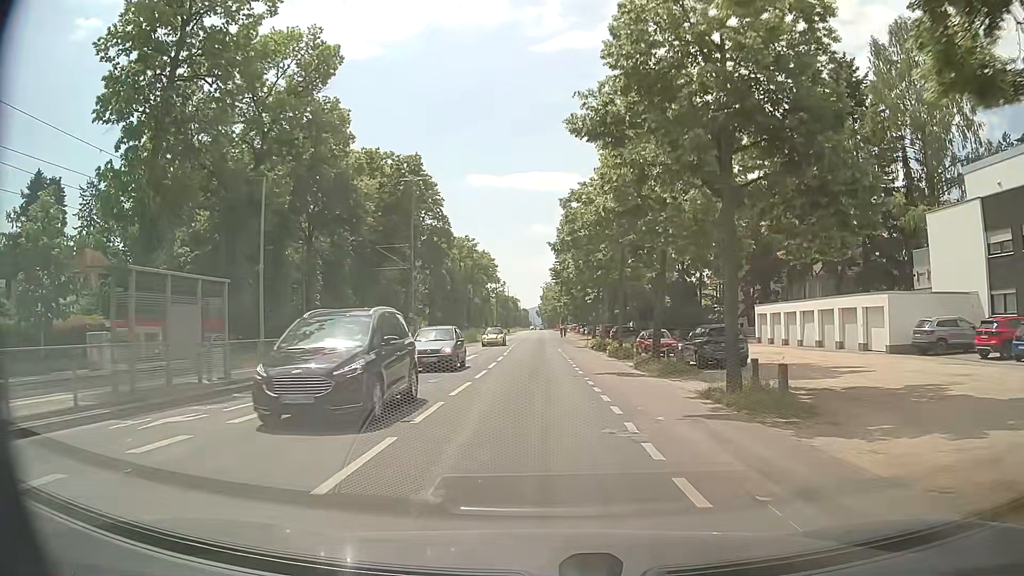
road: tertiary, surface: asphalt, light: Day
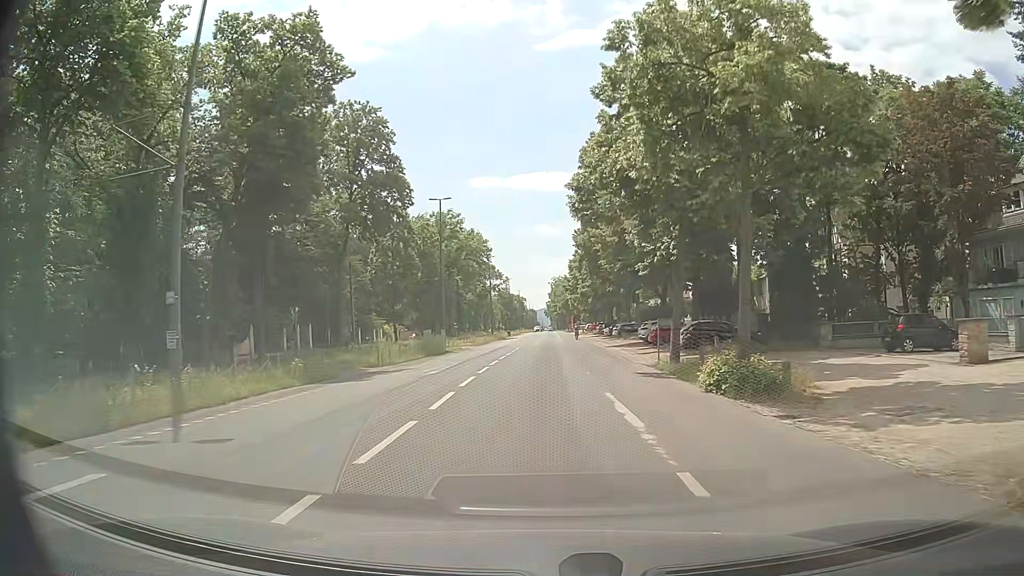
(+0.1, +32.1) m; 0°
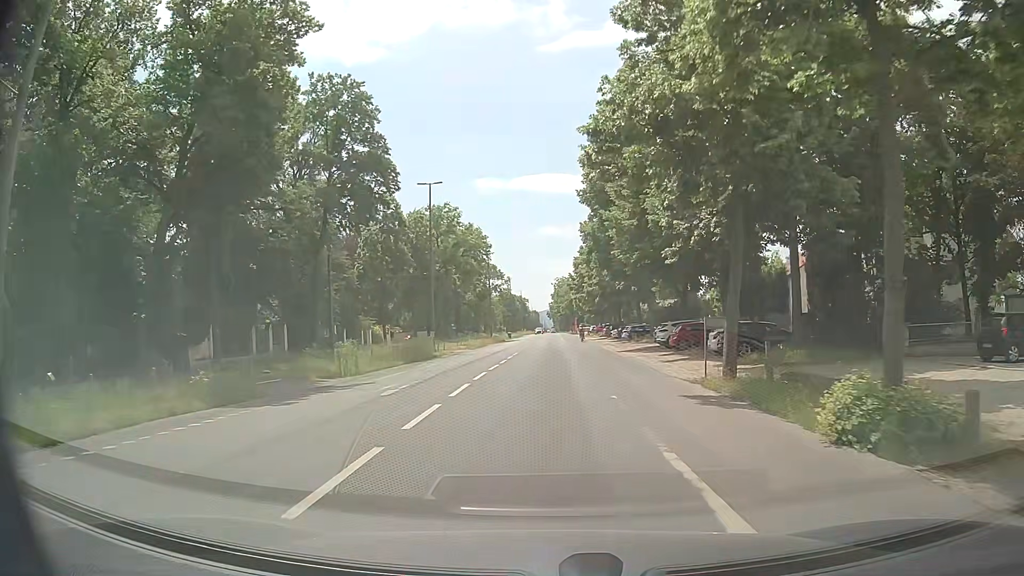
(-0.1, +6.7) m; -1°
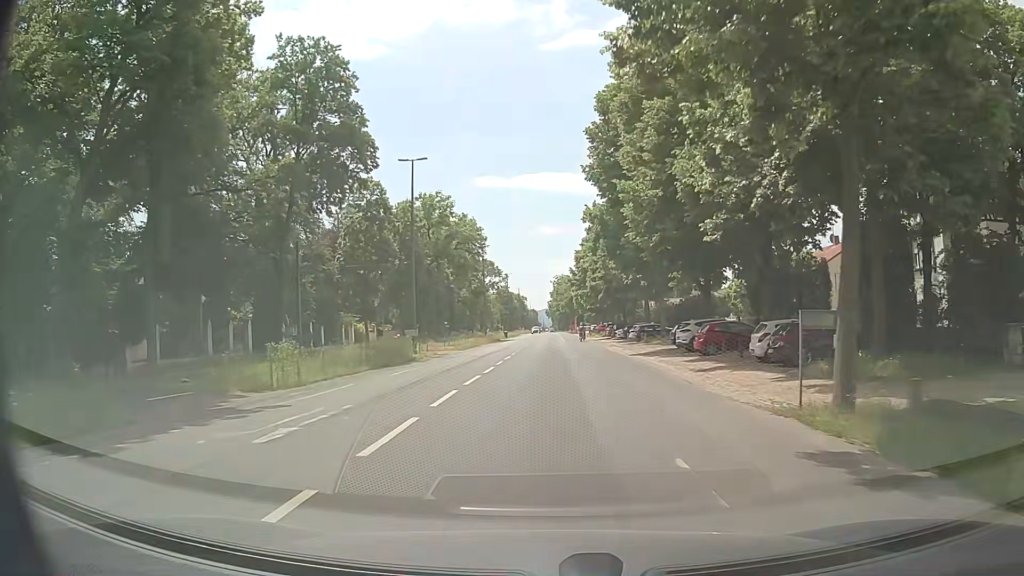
(0.0, +6.8) m; 0°
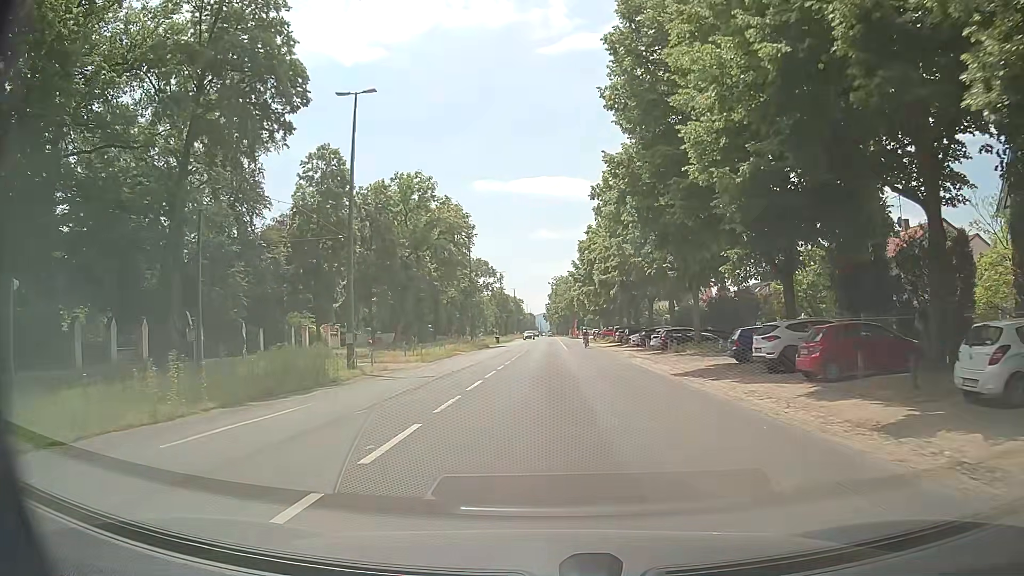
(+0.1, +13.7) m; +1°
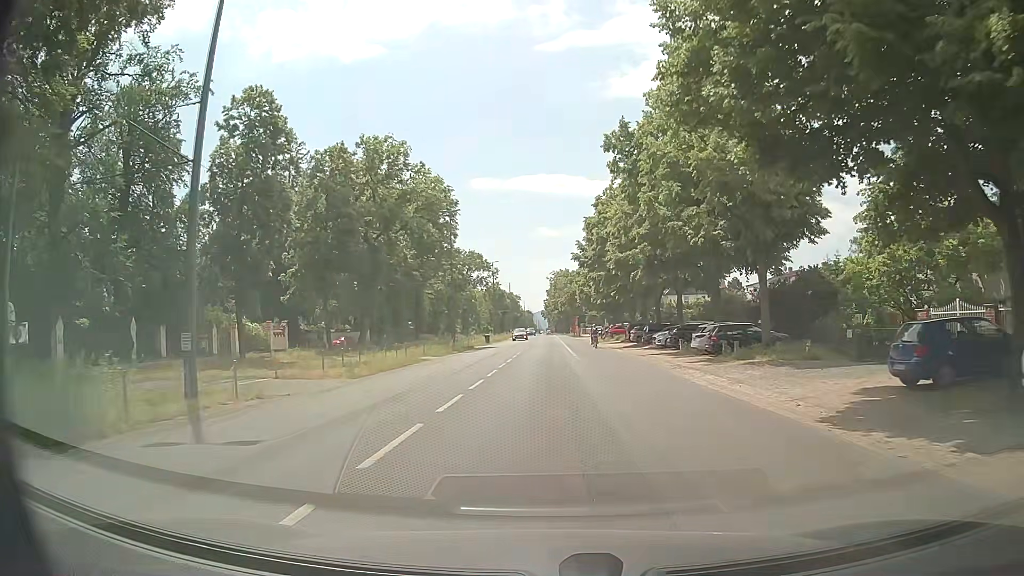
(-0.2, +13.9) m; -1°
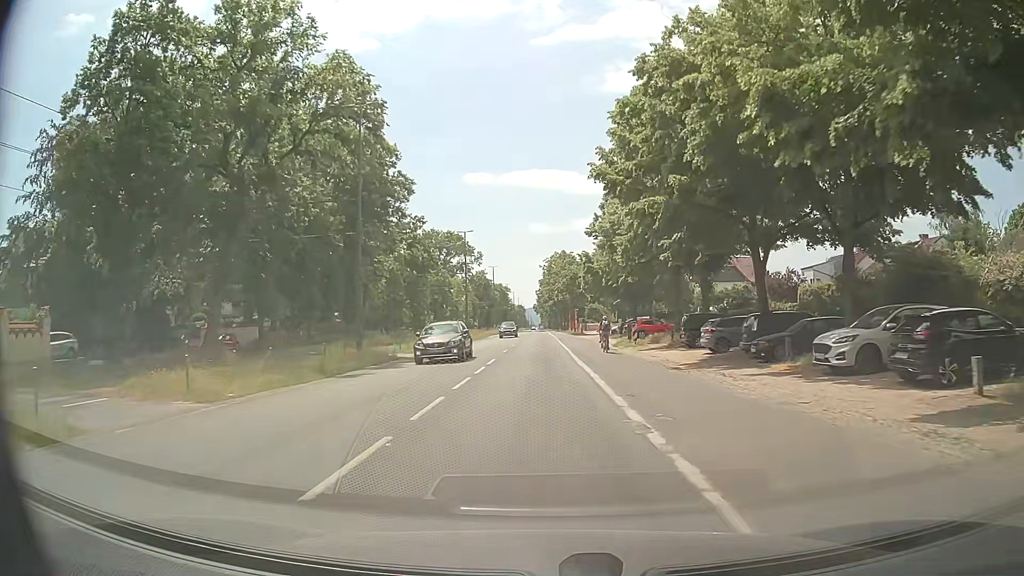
(+0.4, +28.8) m; +1°
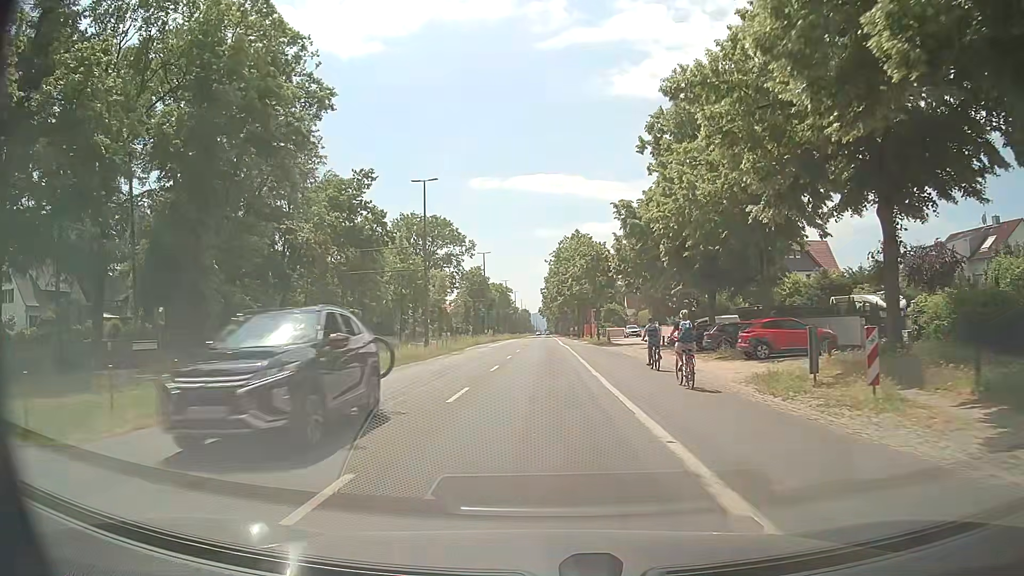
(-0.1, +29.6) m; 0°
(0, +10) (0, +20) (0, +30) (0, +40) (0, +50) (0, +60) (0, +70) (0, +80) (0, +90) (0, +100) m
